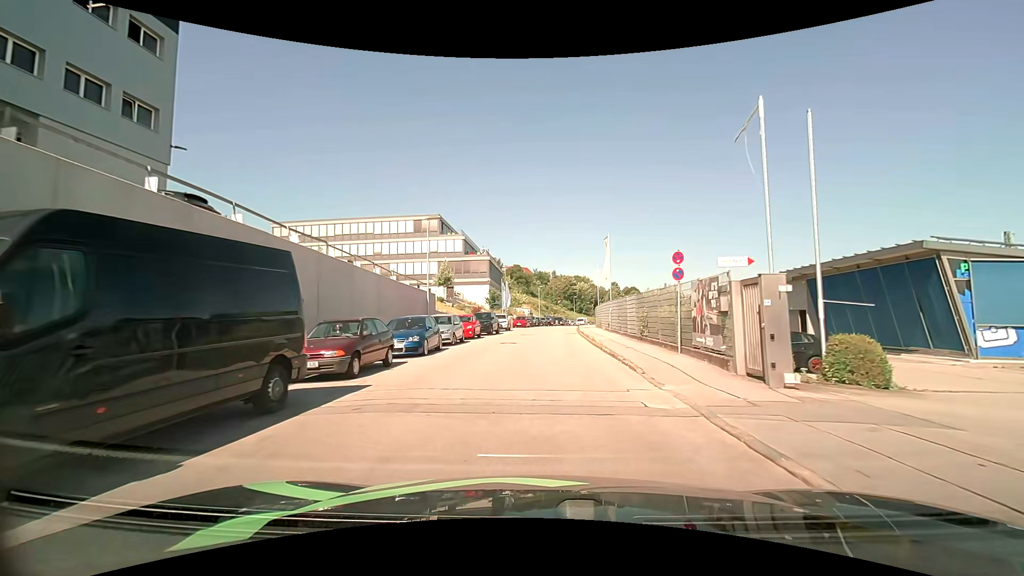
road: residential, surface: asphalt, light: Day
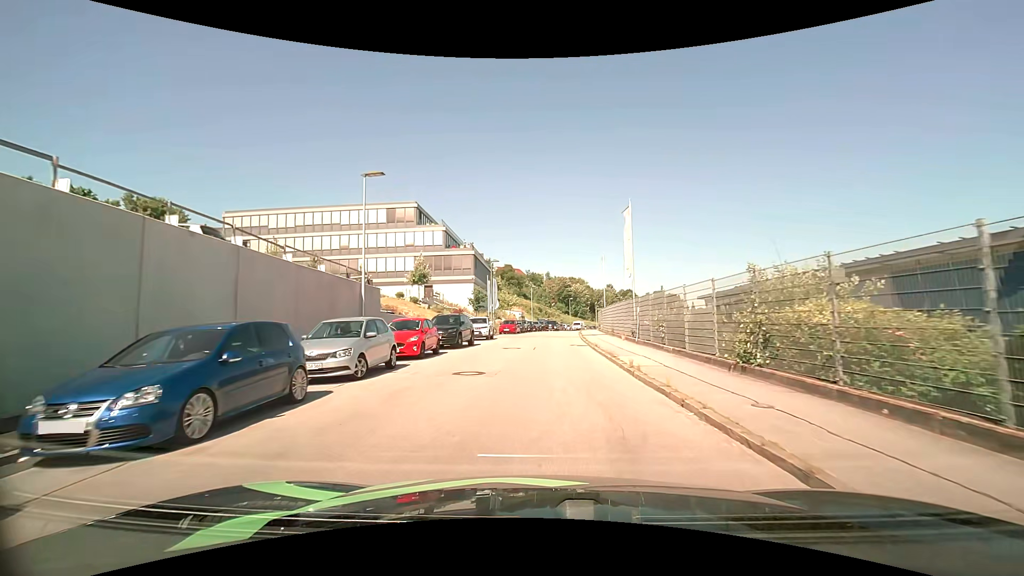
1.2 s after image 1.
(0.0, +11.3) m; 0°
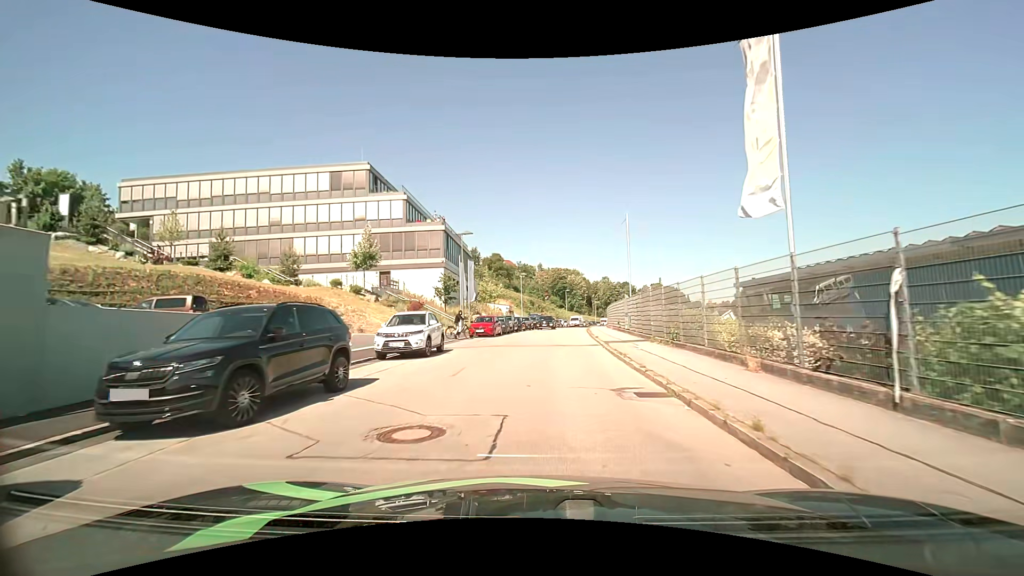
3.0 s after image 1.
(+0.3, +16.6) m; +1°
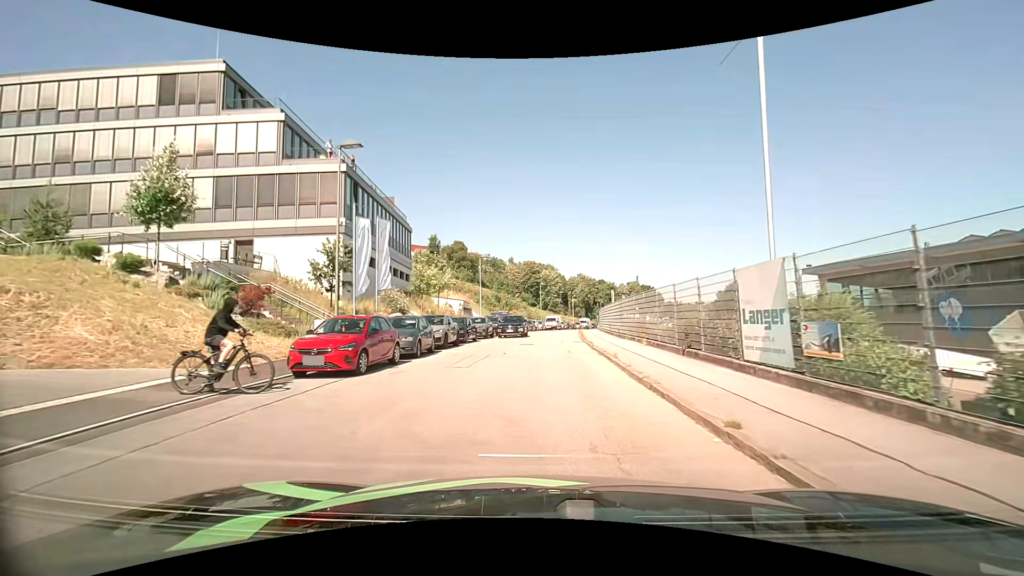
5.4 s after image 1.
(+0.6, +21.0) m; +3°
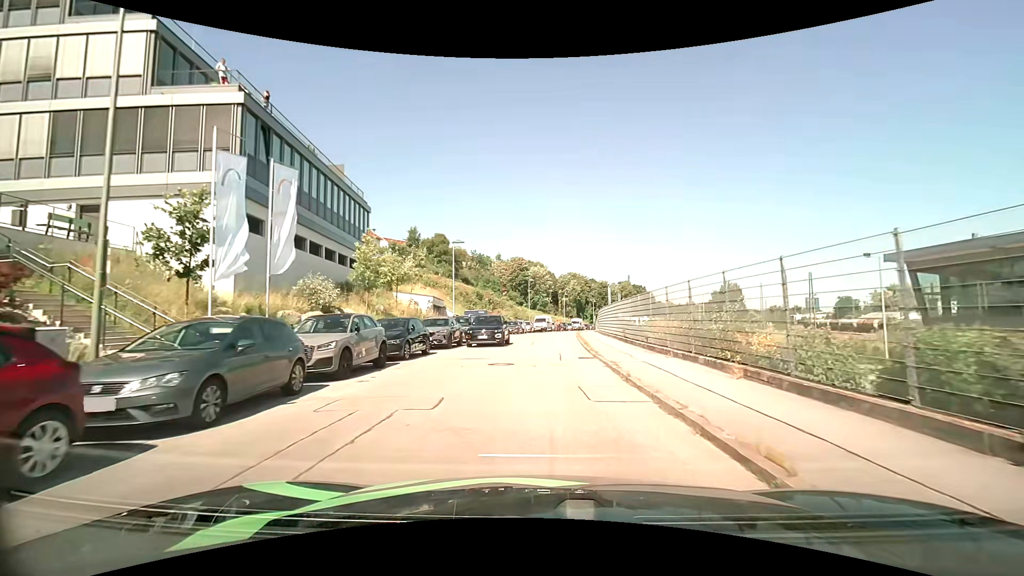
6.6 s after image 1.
(+0.2, +10.2) m; +2°
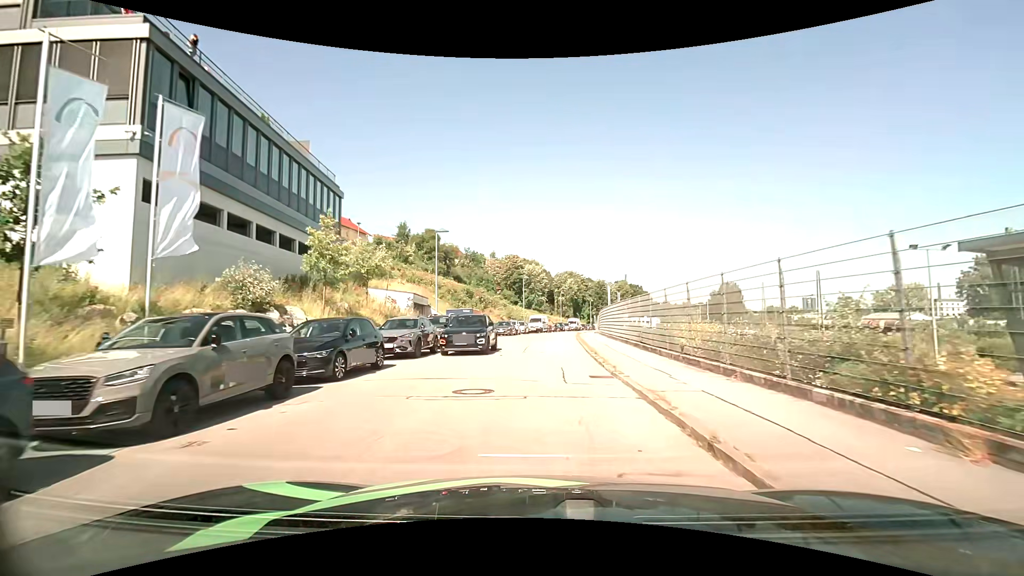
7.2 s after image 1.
(0.0, +5.2) m; +1°
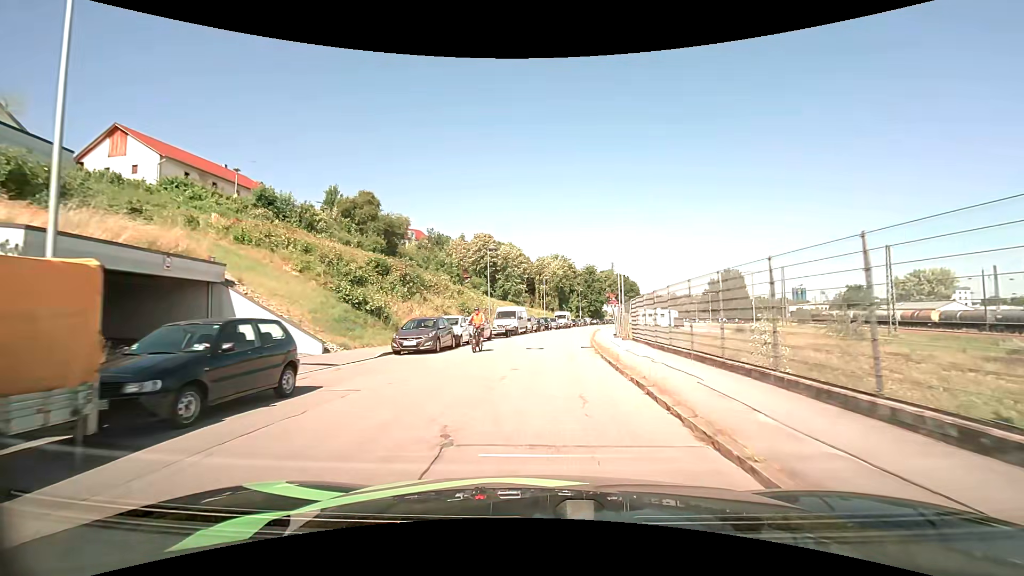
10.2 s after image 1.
(+0.5, +27.7) m; +2°
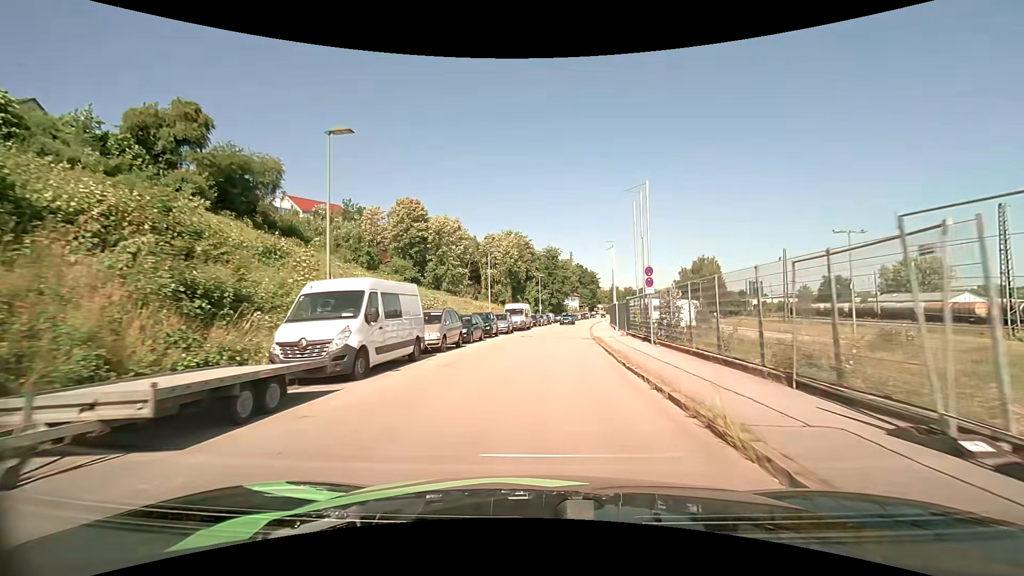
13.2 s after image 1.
(+1.2, +29.7) m; +5°
(0, +10) (+1, +20) (+2, +30) (+3, +40) (+4, +50) (+5, +60) (+6, +70) (+8, +80) (+10, +89) (+11, +99) m
